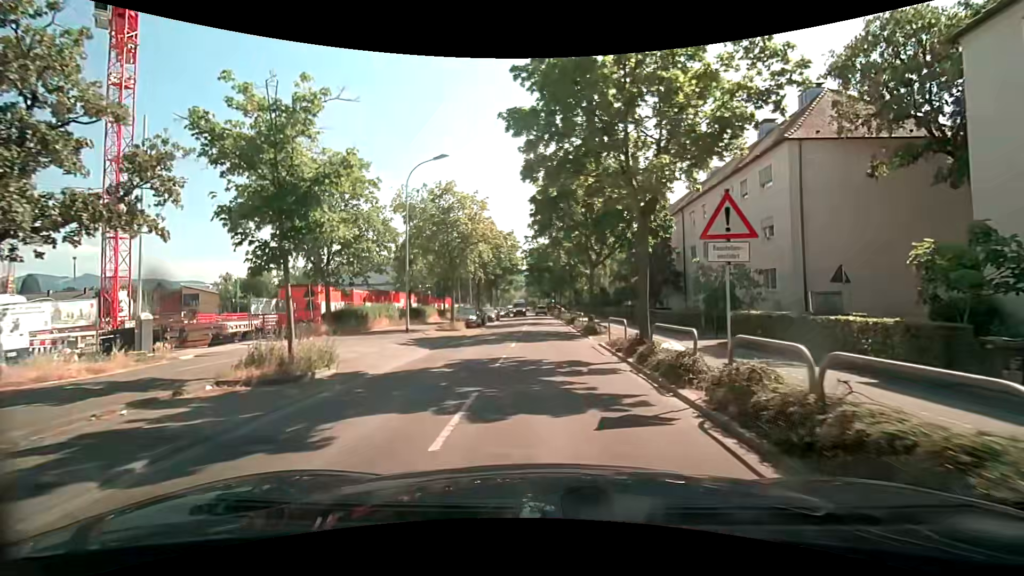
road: tertiary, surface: asphalt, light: Day
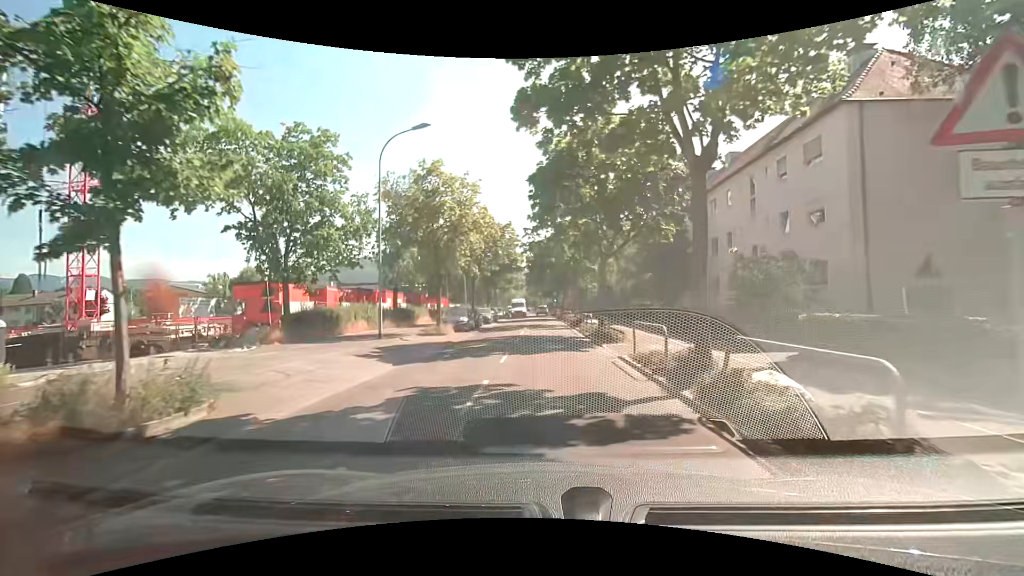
(-0.1, +4.5) m; -1°
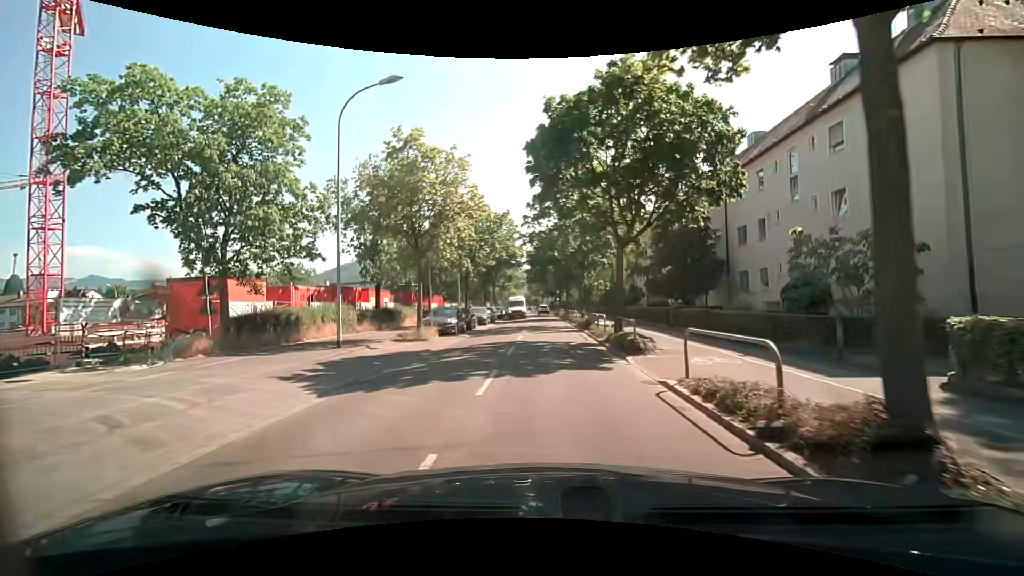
(0.0, +4.5) m; 0°
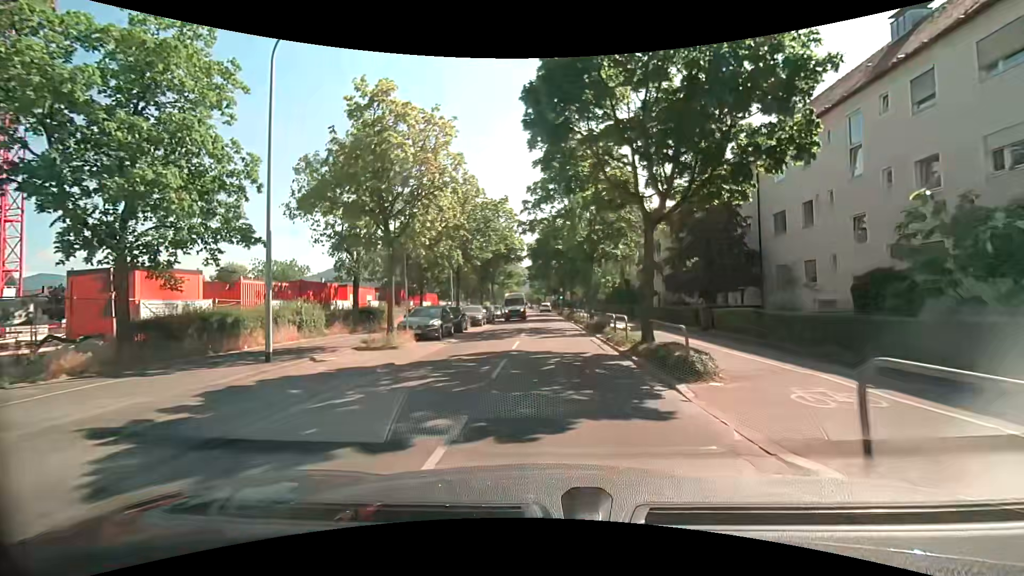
(0.0, +4.5) m; -1°
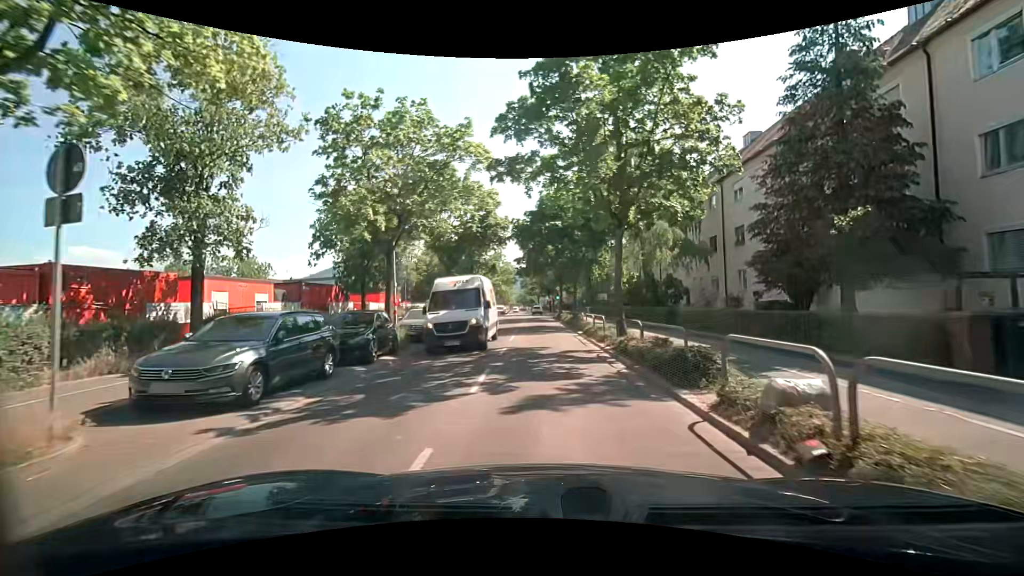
(0.0, +13.3) m; +2°
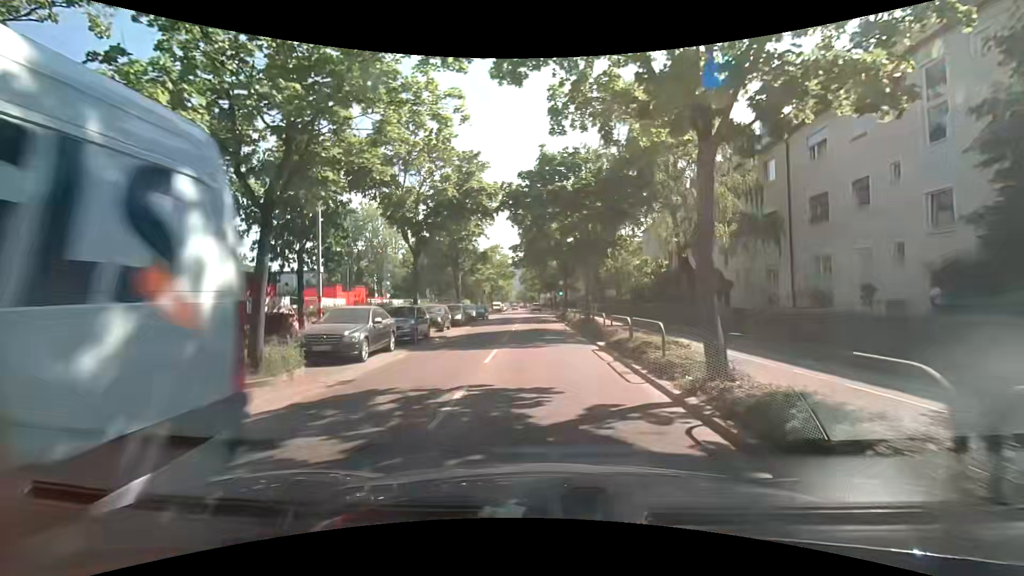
(-0.2, +8.6) m; -1°
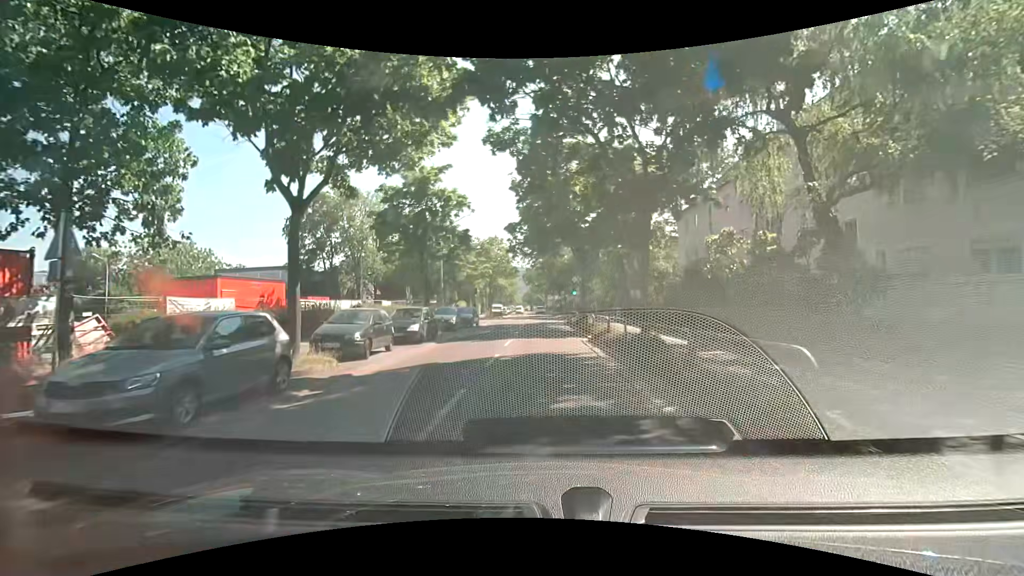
(-0.1, +12.4) m; -2°
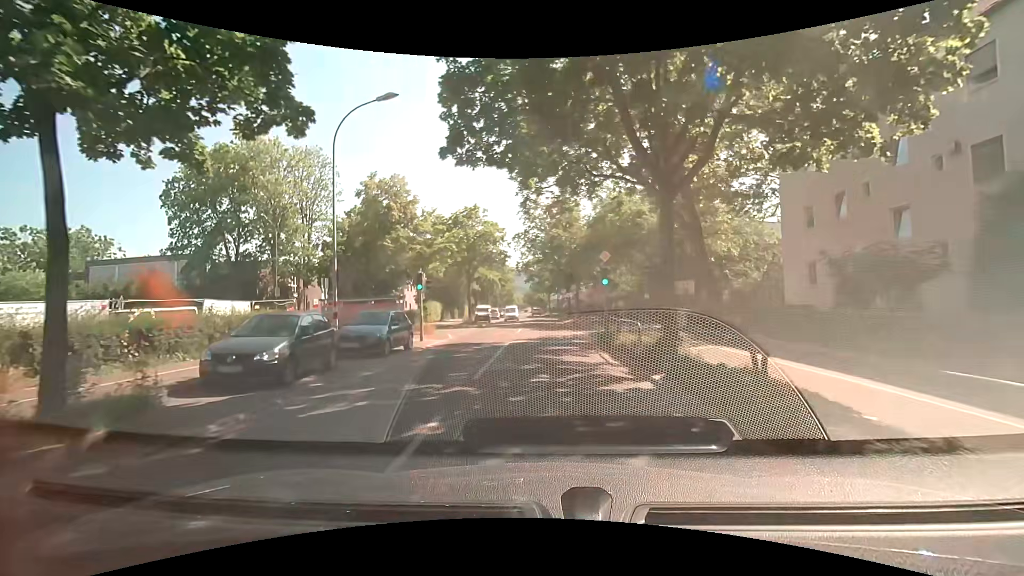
(+0.2, +19.8) m; +1°
